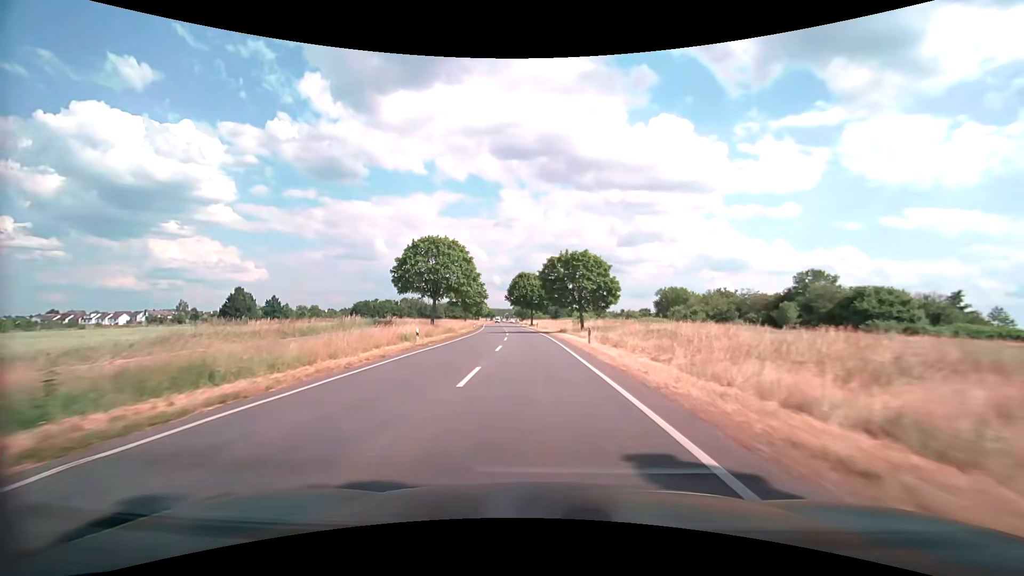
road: secondary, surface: asphalt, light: Day
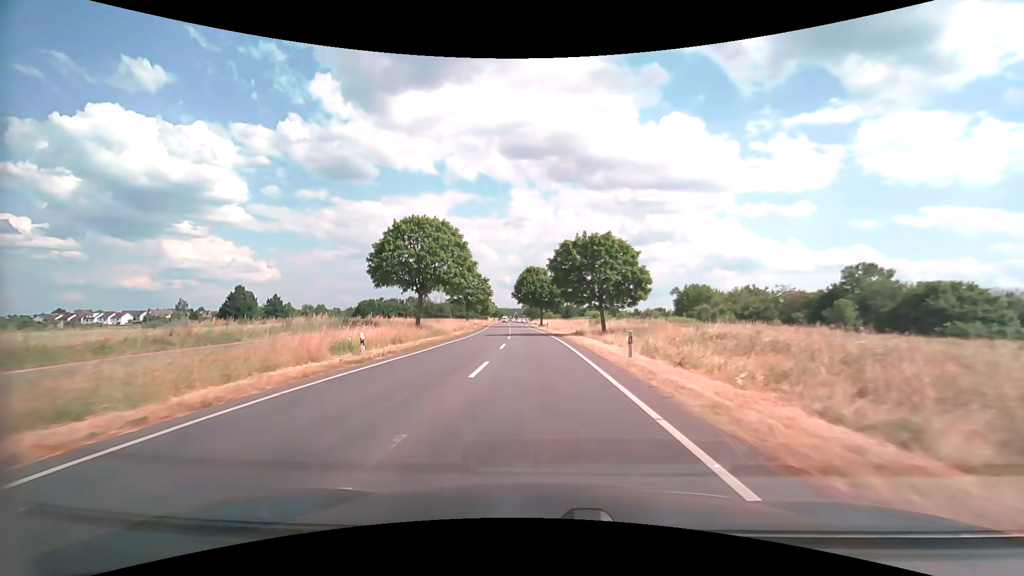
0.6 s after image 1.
(-0.1, +10.1) m; -1°
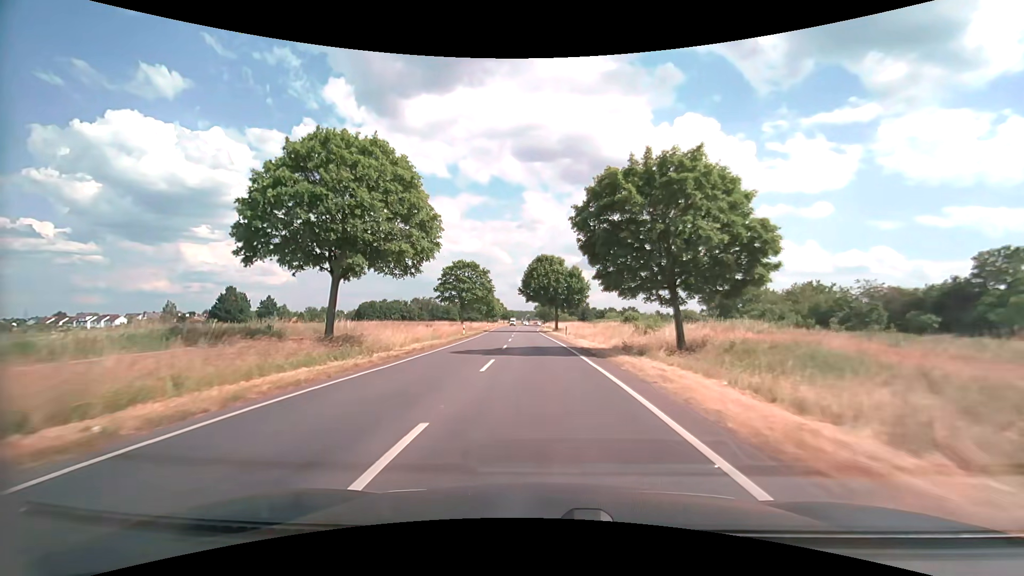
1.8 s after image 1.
(-0.4, +20.0) m; -2°
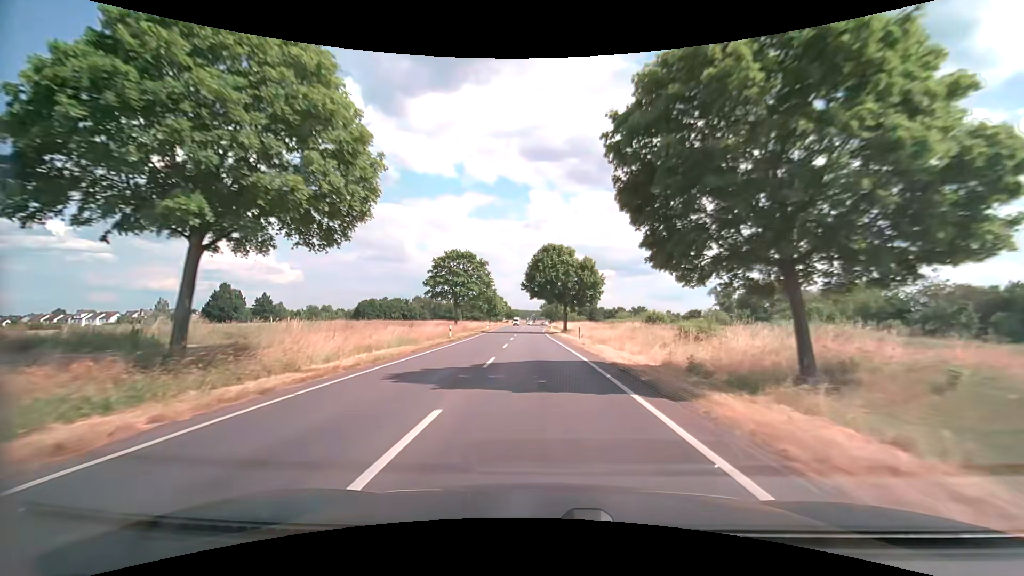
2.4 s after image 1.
(-0.1, +9.9) m; -1°
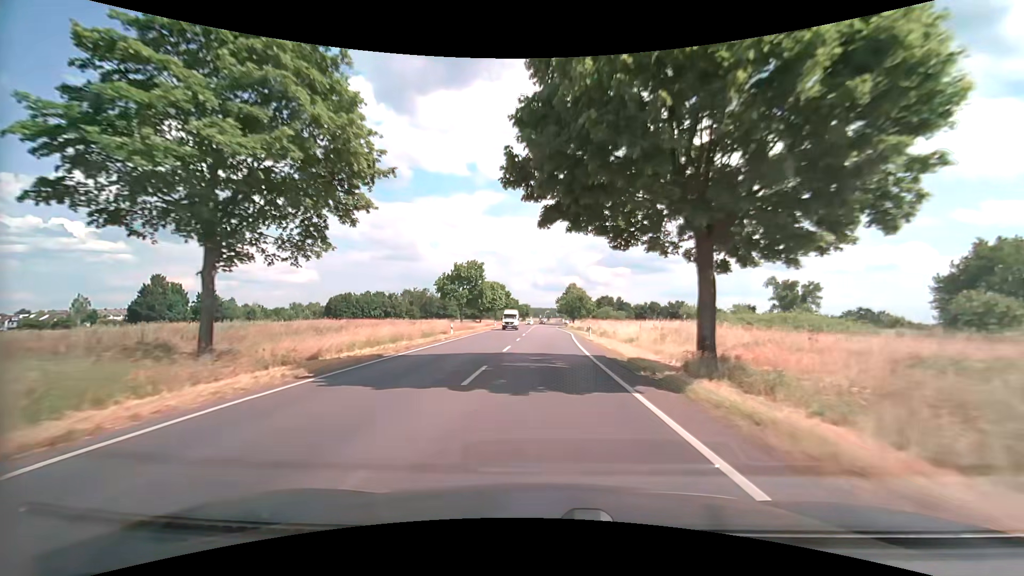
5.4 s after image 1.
(-1.1, +48.7) m; -1°
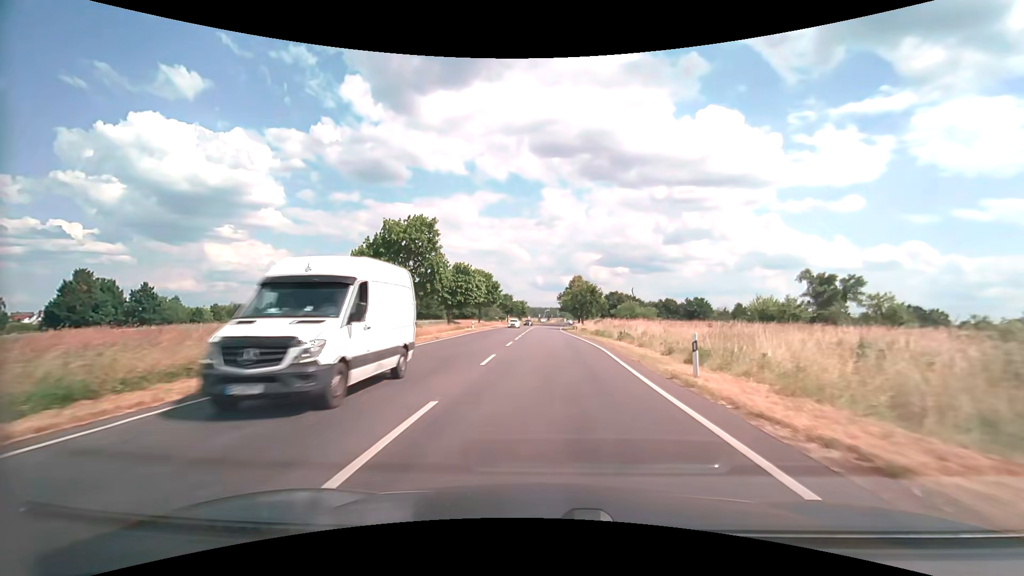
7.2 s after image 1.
(0.0, +28.6) m; 0°
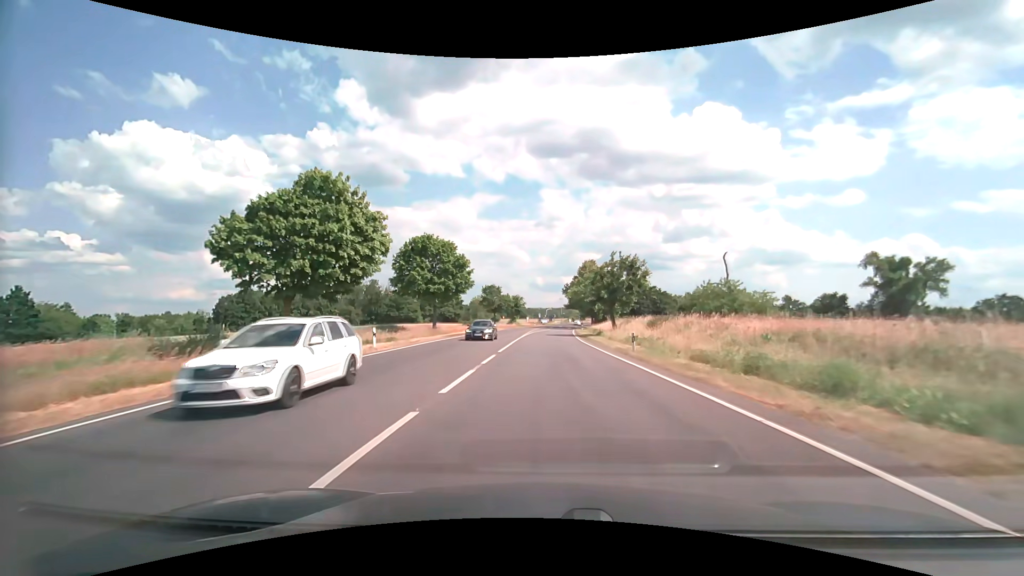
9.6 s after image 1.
(0.0, +37.3) m; 0°
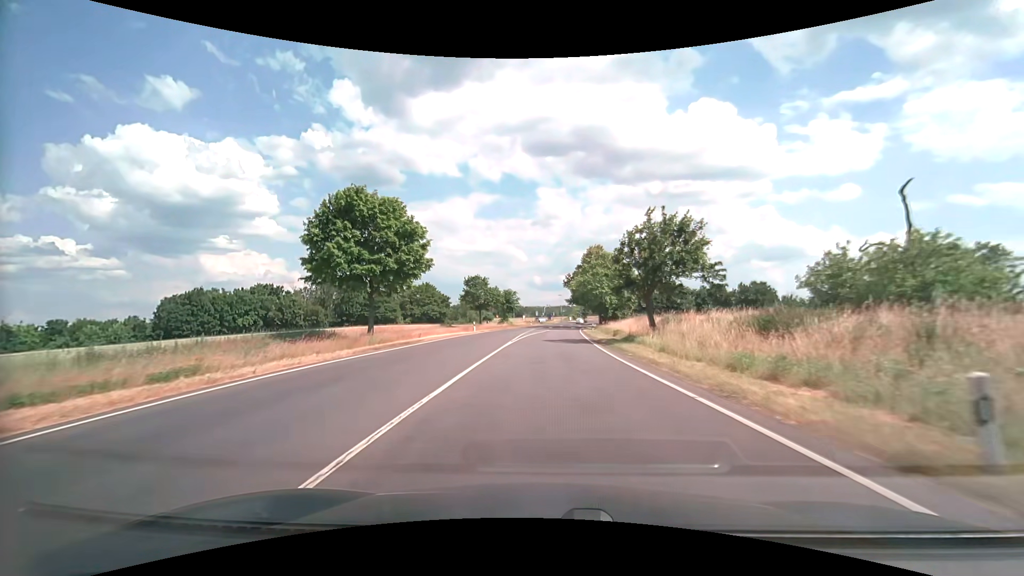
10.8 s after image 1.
(+0.1, +18.4) m; 0°
(0, +10) (0, +20) (0, +30) (+1, +40) (+1, +50) (+2, +60) (+3, +70) (+4, +80) (+5, +90) (+6, +100) m
